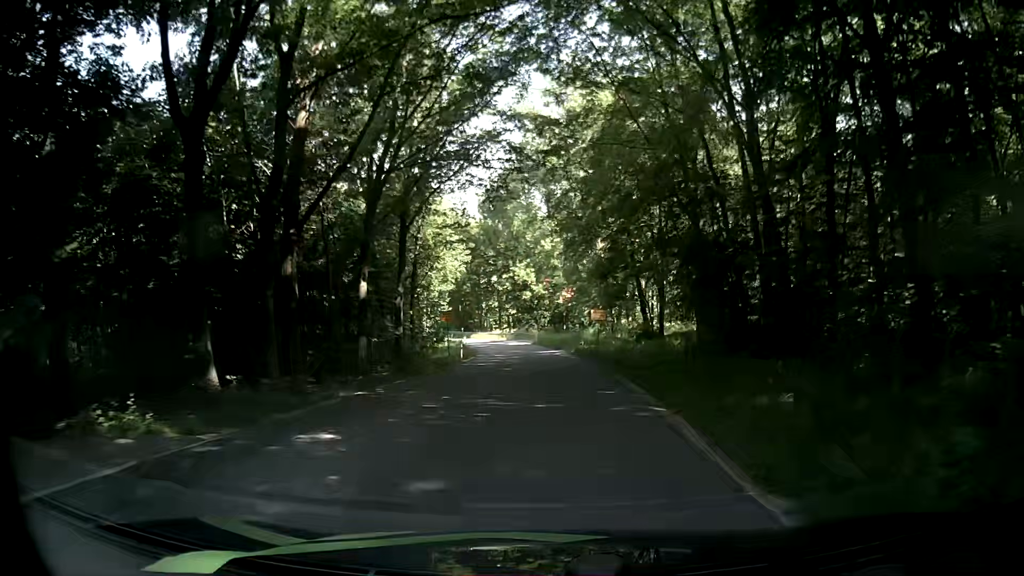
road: tertiary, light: Day
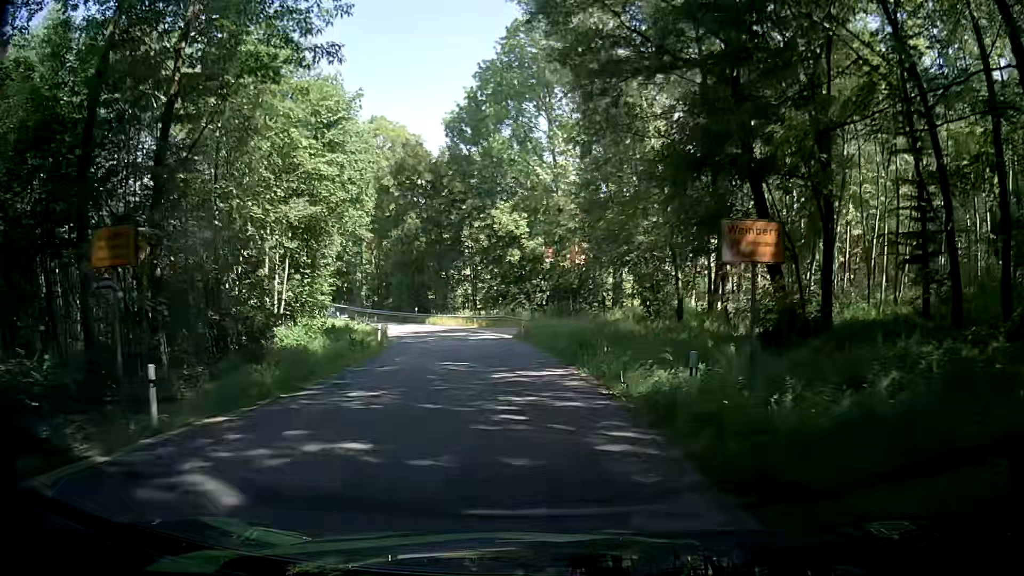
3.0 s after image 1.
(-0.3, +31.5) m; 0°
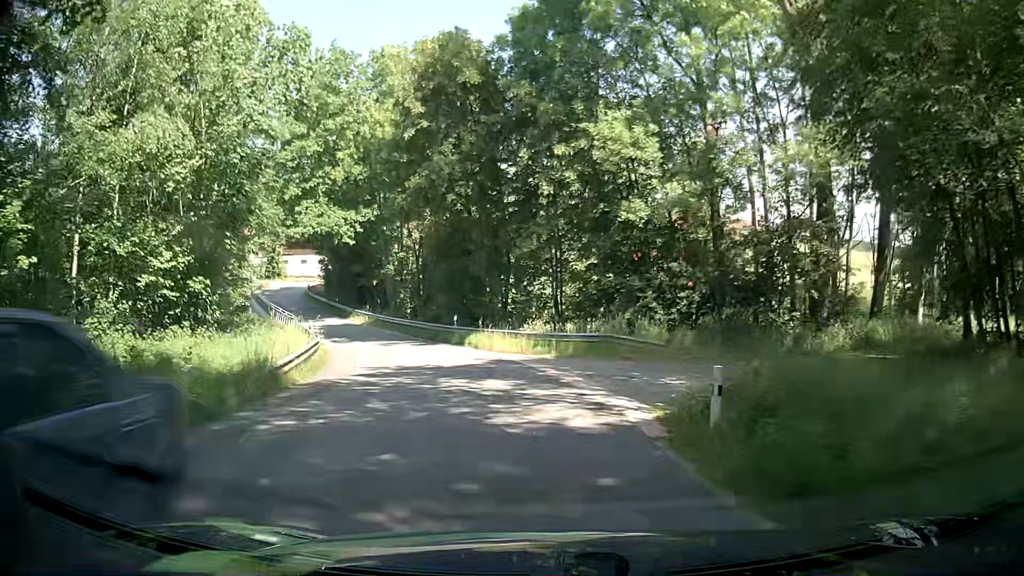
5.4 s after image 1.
(-1.7, +25.1) m; -8°
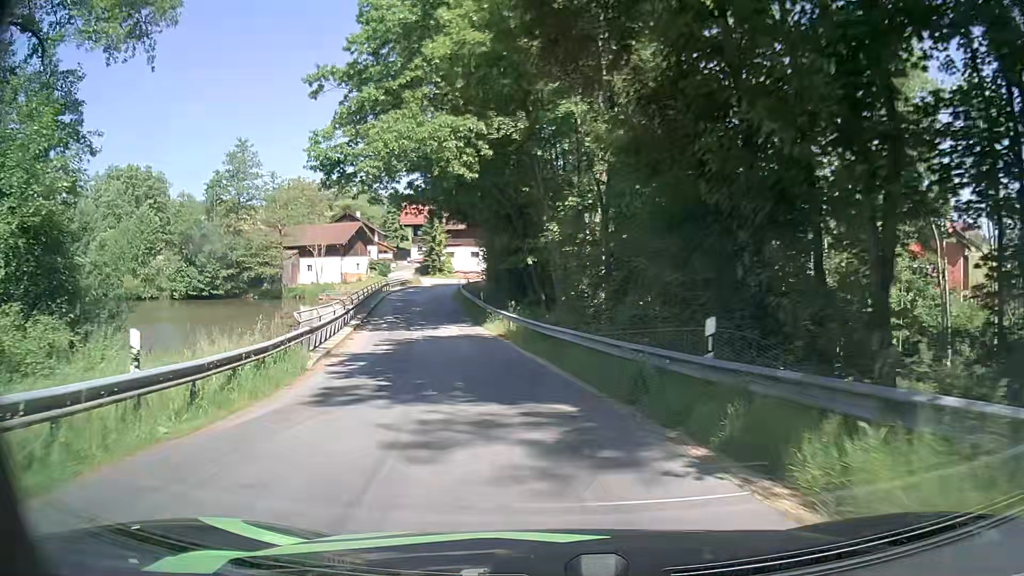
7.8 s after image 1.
(-3.3, +24.6) m; -18°
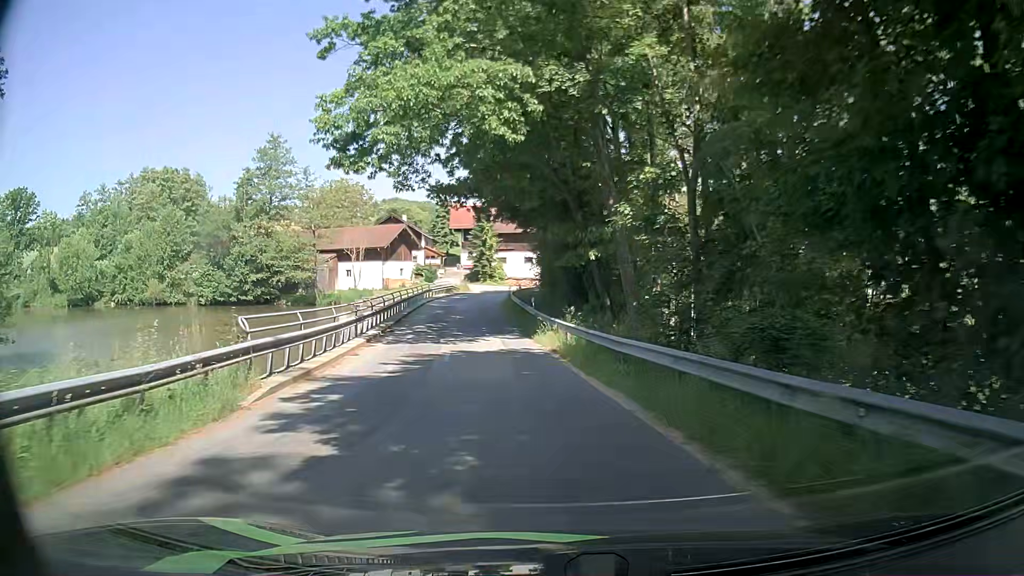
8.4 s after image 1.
(-0.2, +6.5) m; -4°
